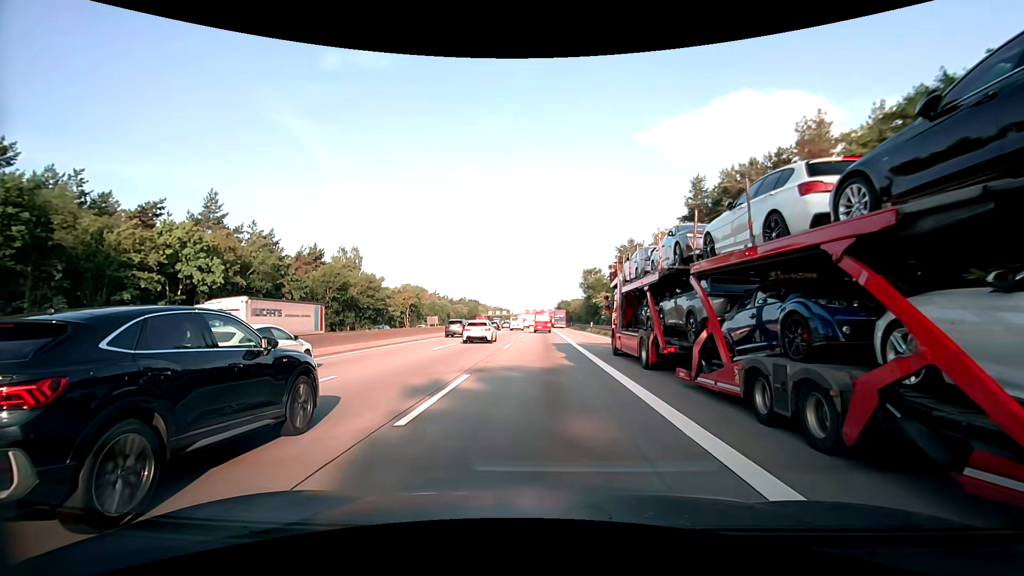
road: motorway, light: Day
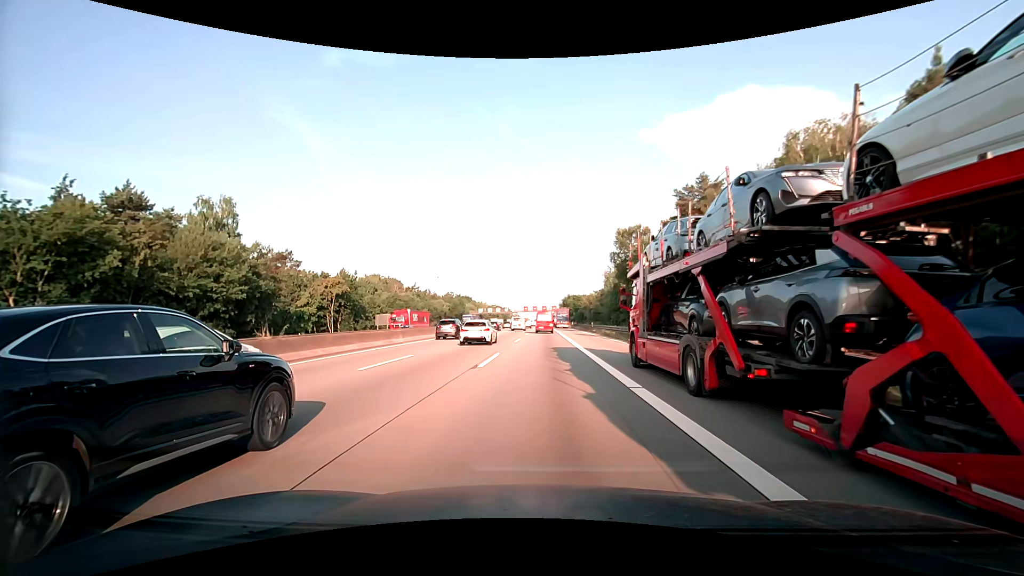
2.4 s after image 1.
(-0.1, +46.3) m; 0°
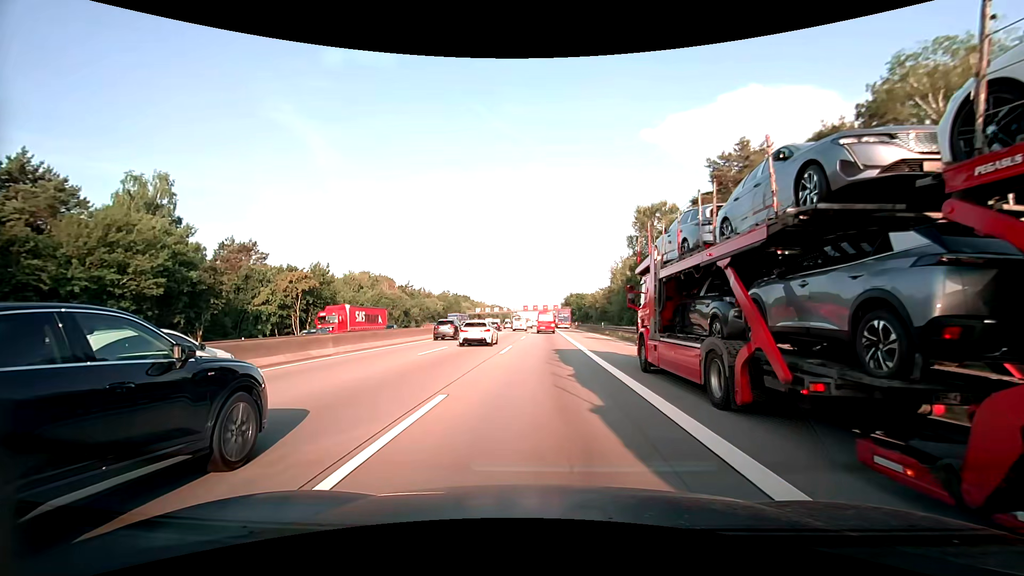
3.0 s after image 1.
(0.0, +11.6) m; 0°
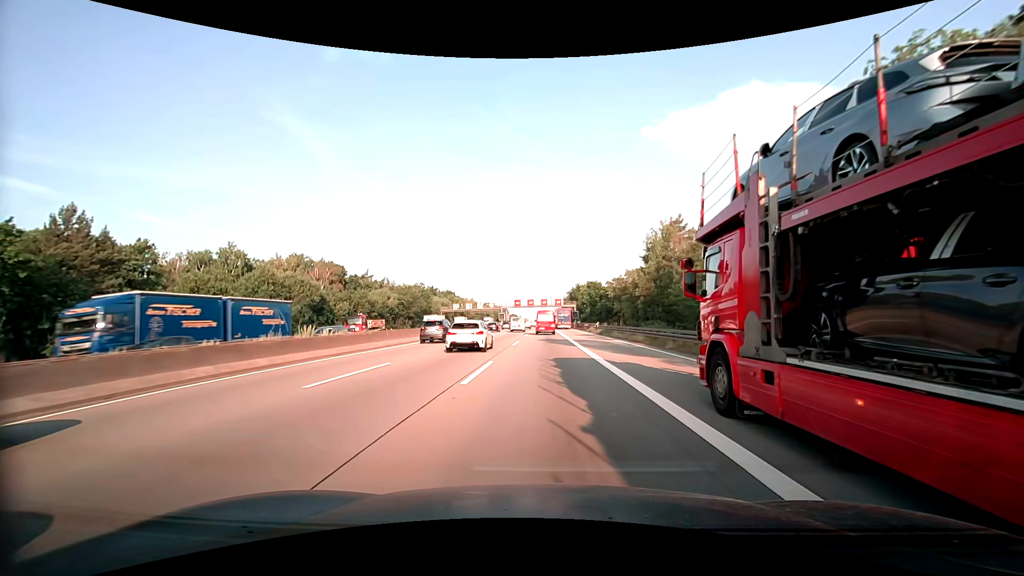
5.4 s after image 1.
(0.0, +46.4) m; +1°
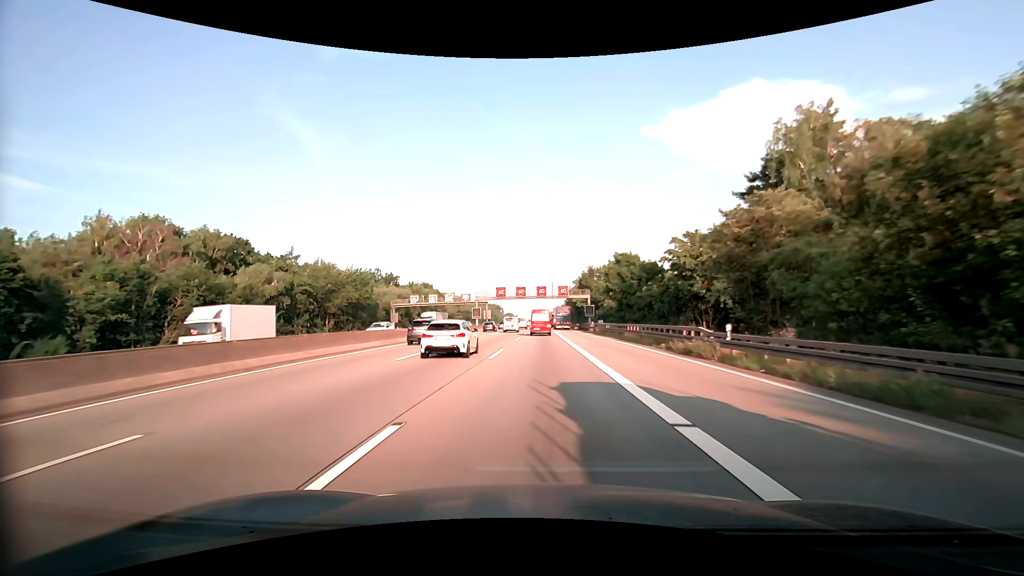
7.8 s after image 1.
(-0.3, +46.5) m; 0°
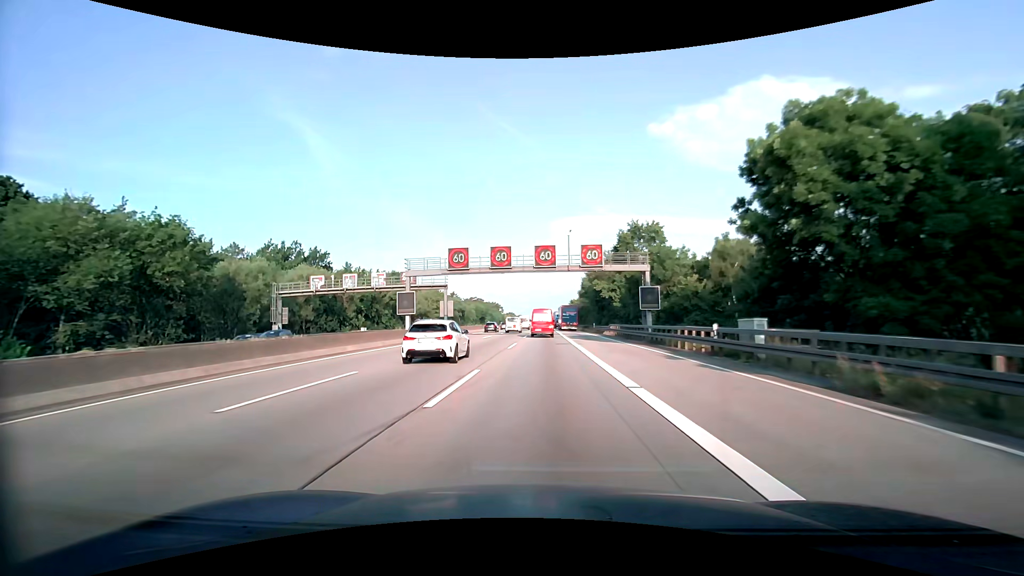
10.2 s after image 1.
(-0.4, +46.6) m; -1°
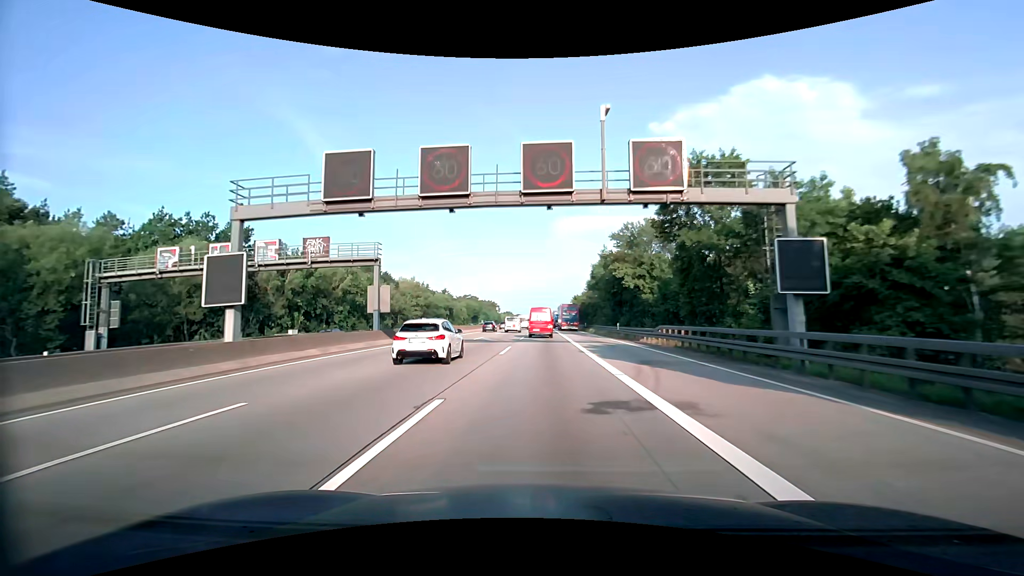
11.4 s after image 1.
(0.0, +23.4) m; 0°
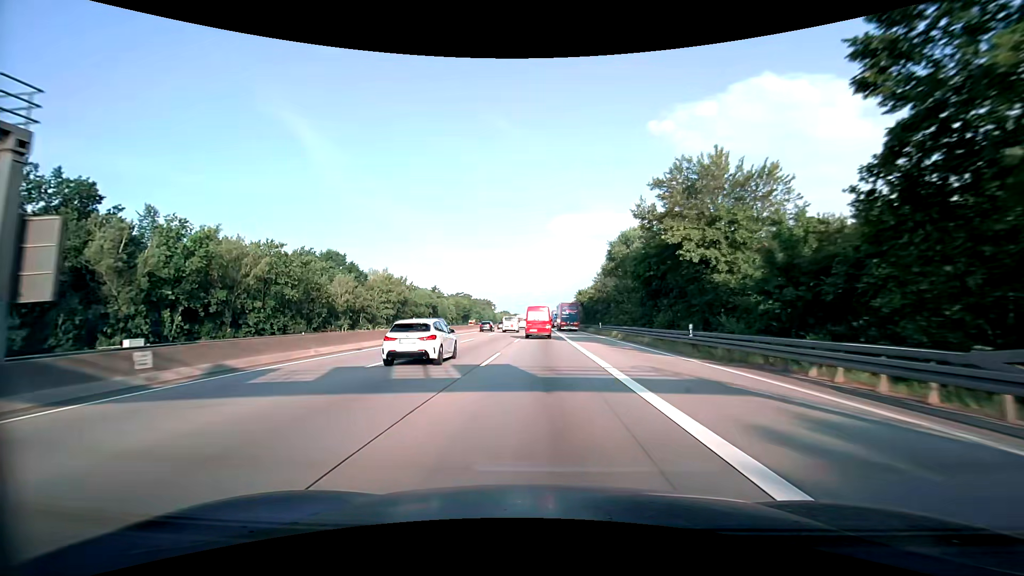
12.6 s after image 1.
(0.0, +23.5) m; 0°
(0, +10) (0, +20) (0, +30) (0, +40) (+1, +50) (+1, +60) (+1, +70) (+1, +80) (+2, +90) (+2, +100) m
